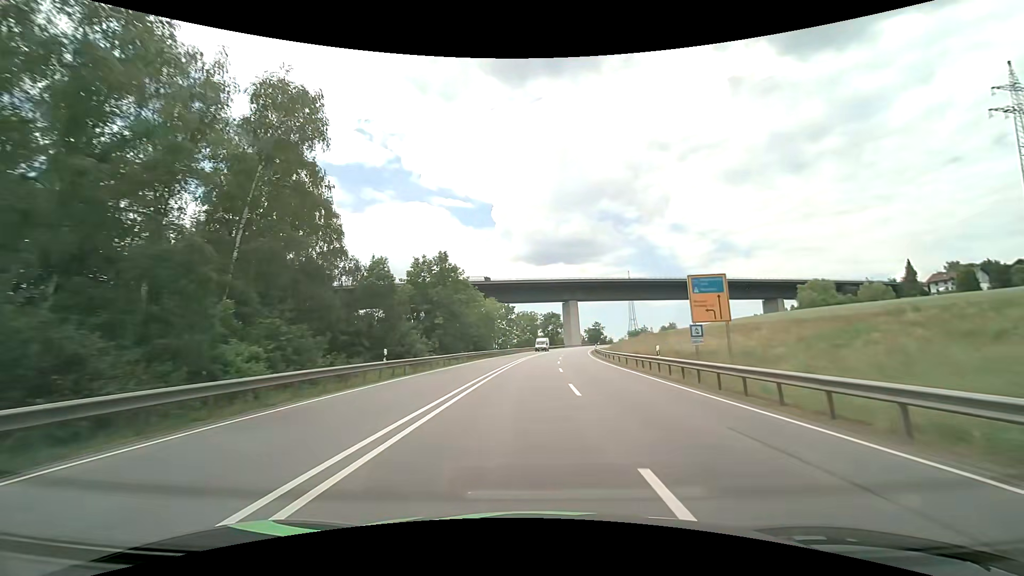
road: primary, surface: asphalt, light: Day
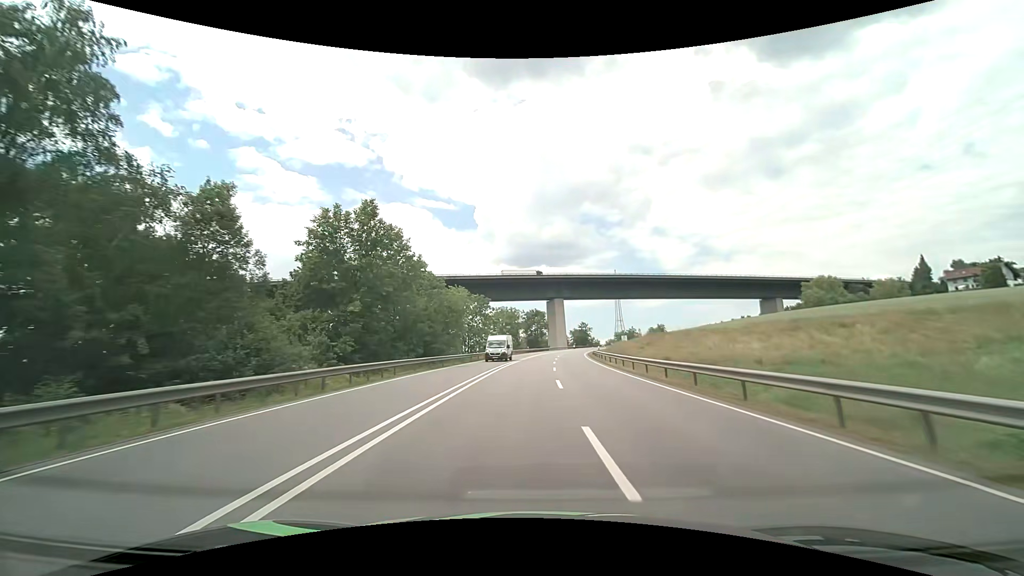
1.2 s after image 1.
(+0.5, +21.2) m; +2°
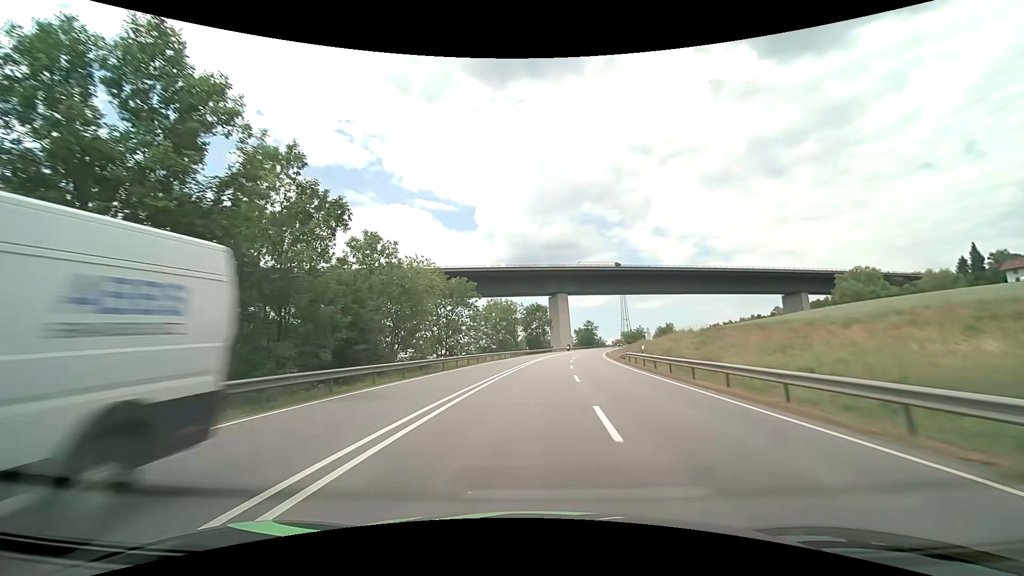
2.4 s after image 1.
(+0.1, +21.3) m; 0°
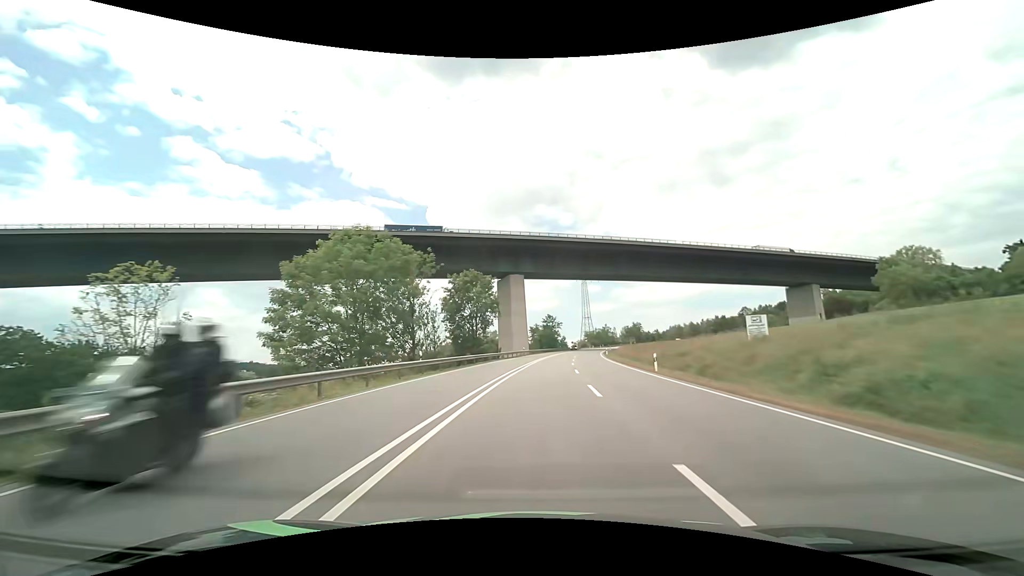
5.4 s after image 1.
(+2.3, +53.3) m; +6°
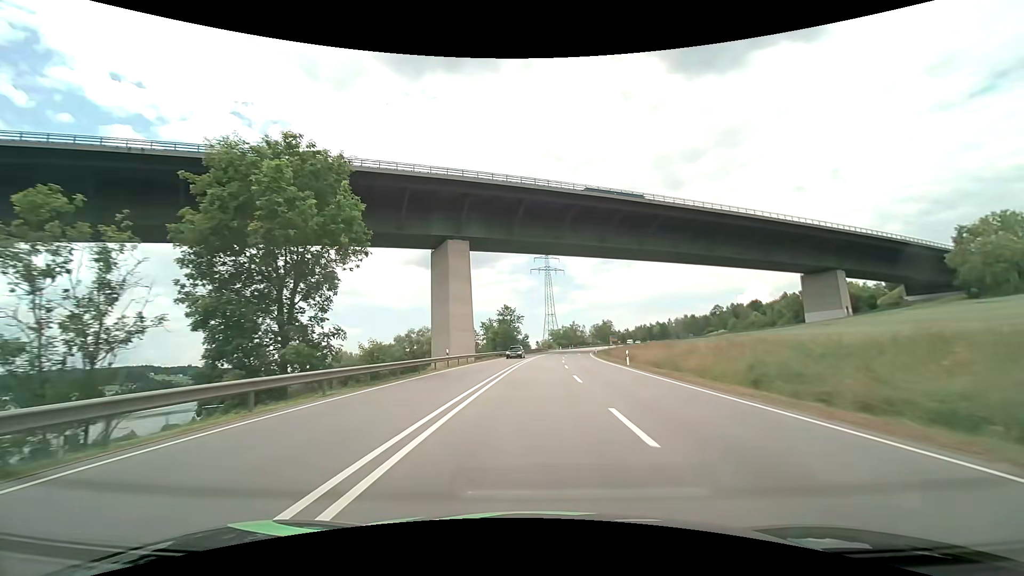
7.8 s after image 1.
(+1.6, +43.0) m; +5°
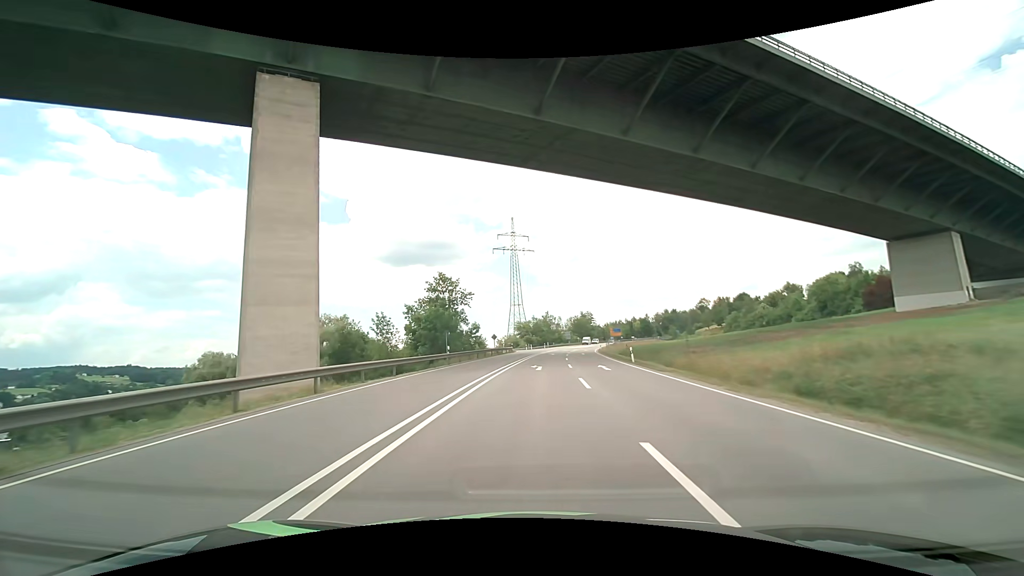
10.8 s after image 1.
(+1.6, +51.9) m; +4°
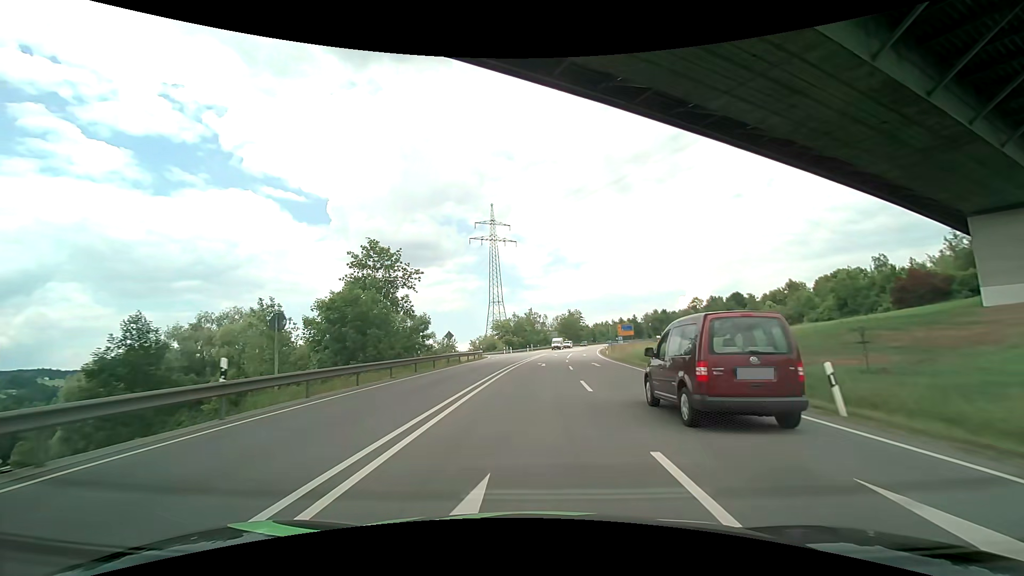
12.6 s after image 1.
(+0.5, +24.1) m; +2°
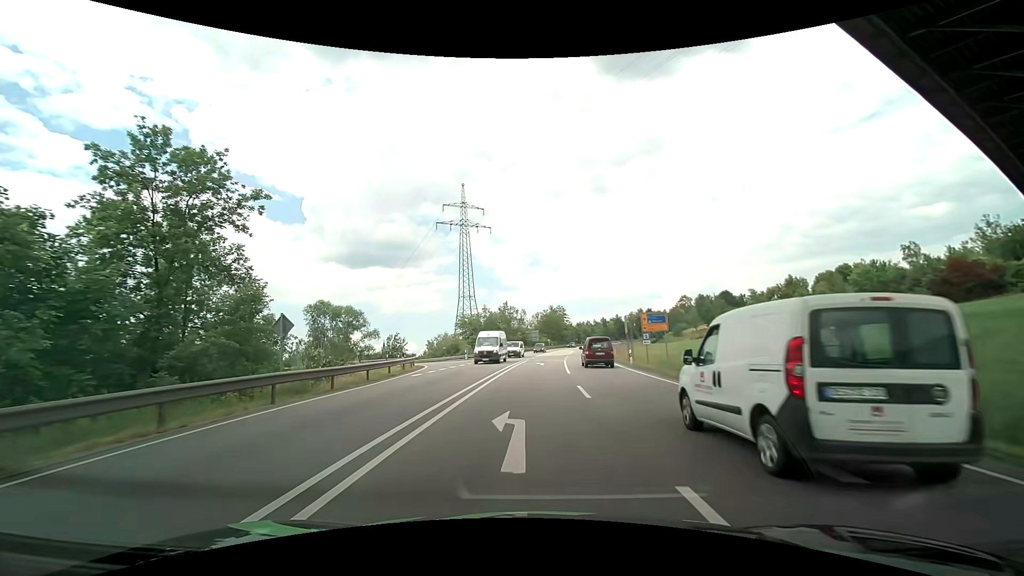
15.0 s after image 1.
(+0.5, +25.2) m; +2°
